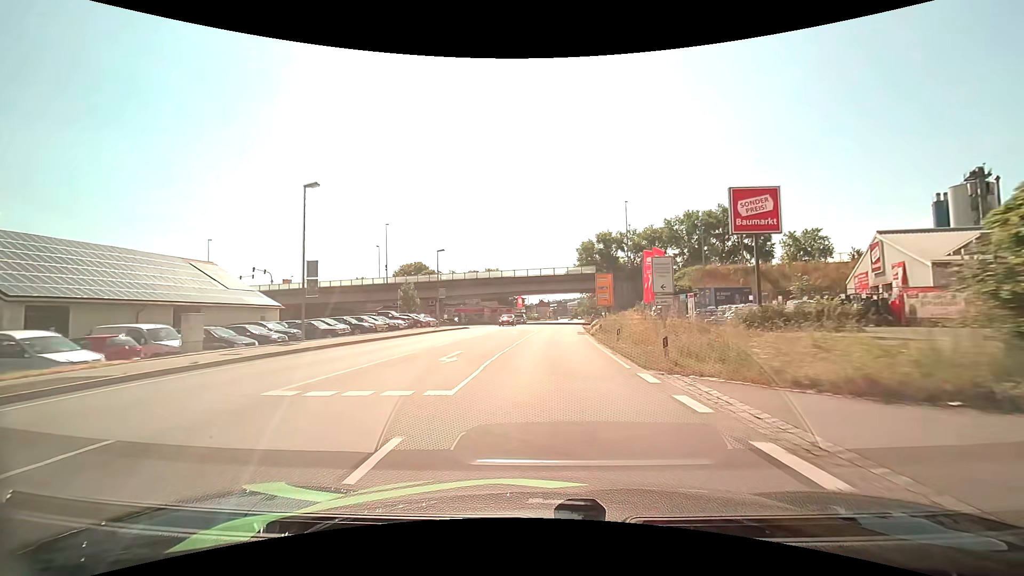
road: primary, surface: asphalt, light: Day
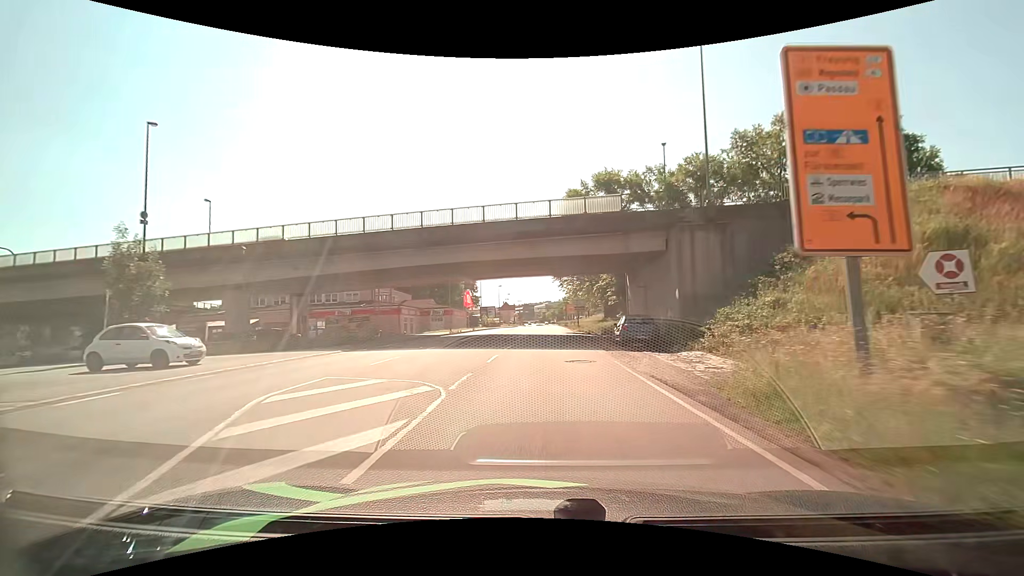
(+1.5, +44.4) m; +4°
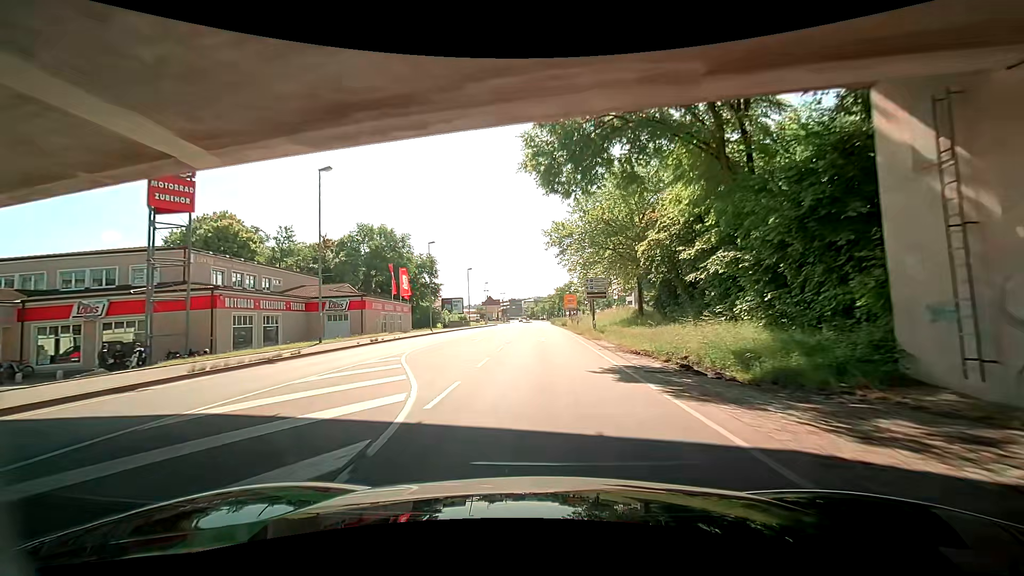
(+0.6, +35.3) m; -1°
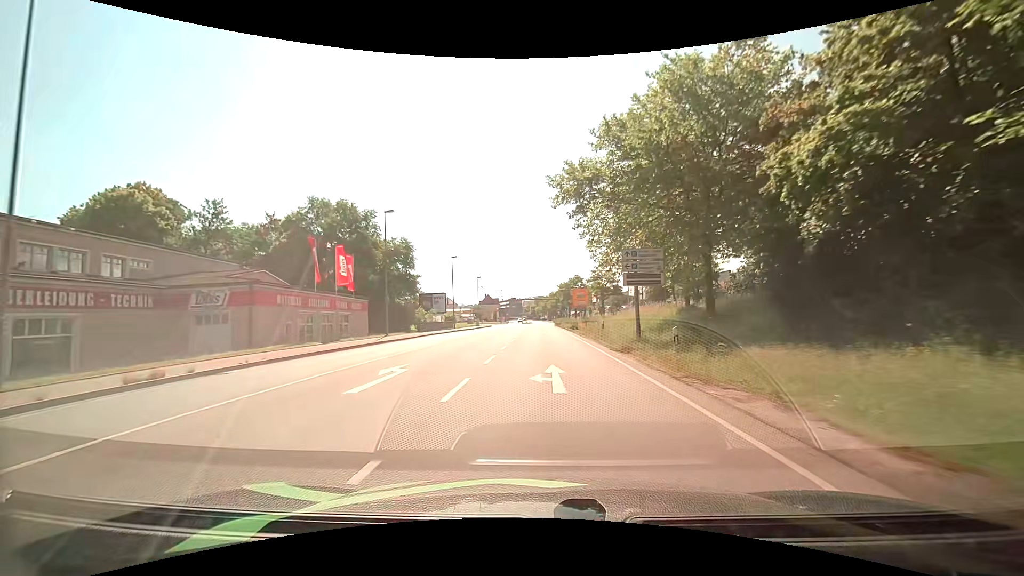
(-0.2, +17.4) m; +2°
(0, +10) (0, +20) (0, +30) (+1, +40) (+1, +50) (+1, +60) (+1, +70) (+1, +80) (+1, +90) (+1, +100) m
